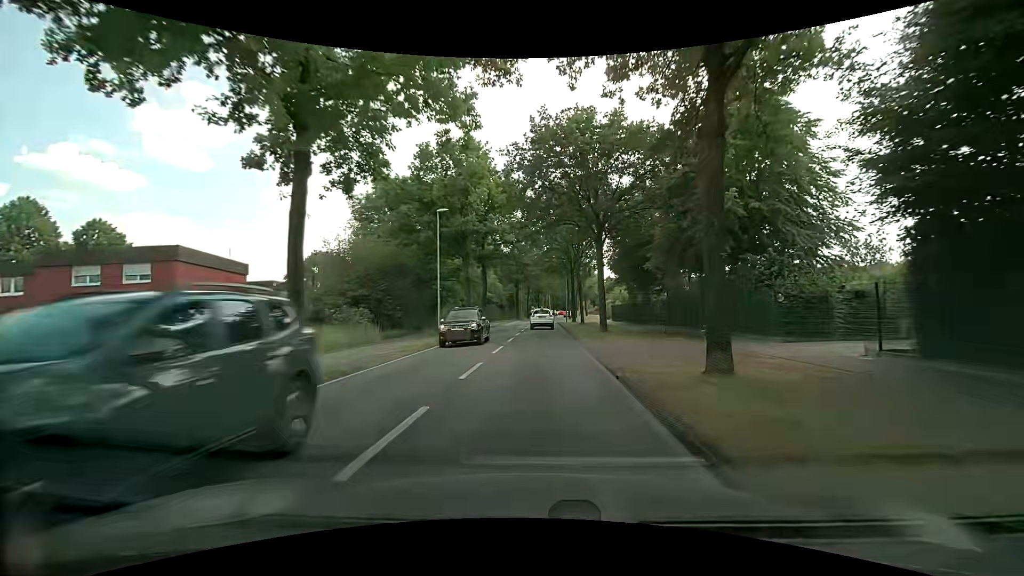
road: tertiary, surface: asphalt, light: Day
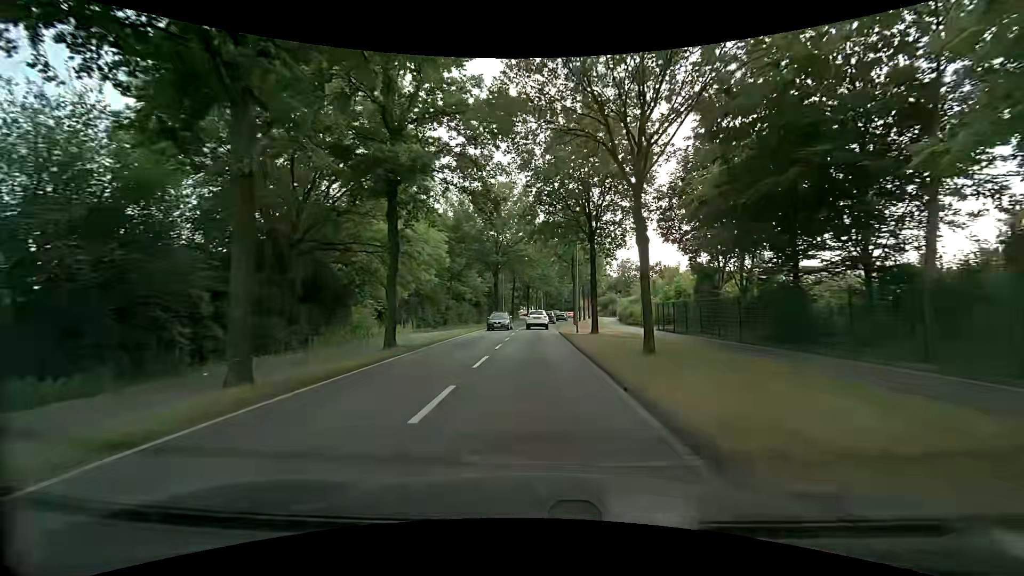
(+0.4, +28.3) m; +1°
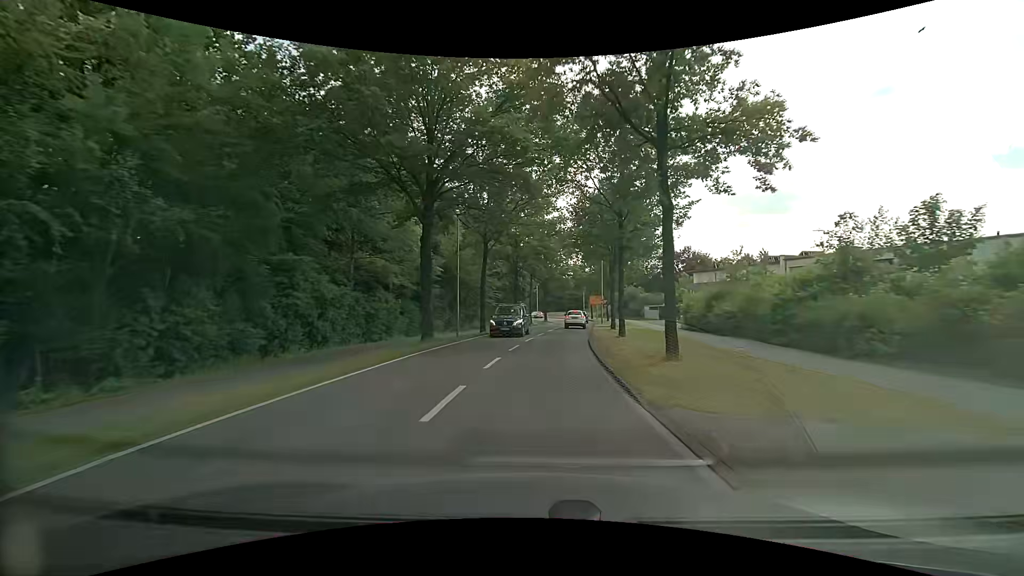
(+0.1, +36.3) m; +1°
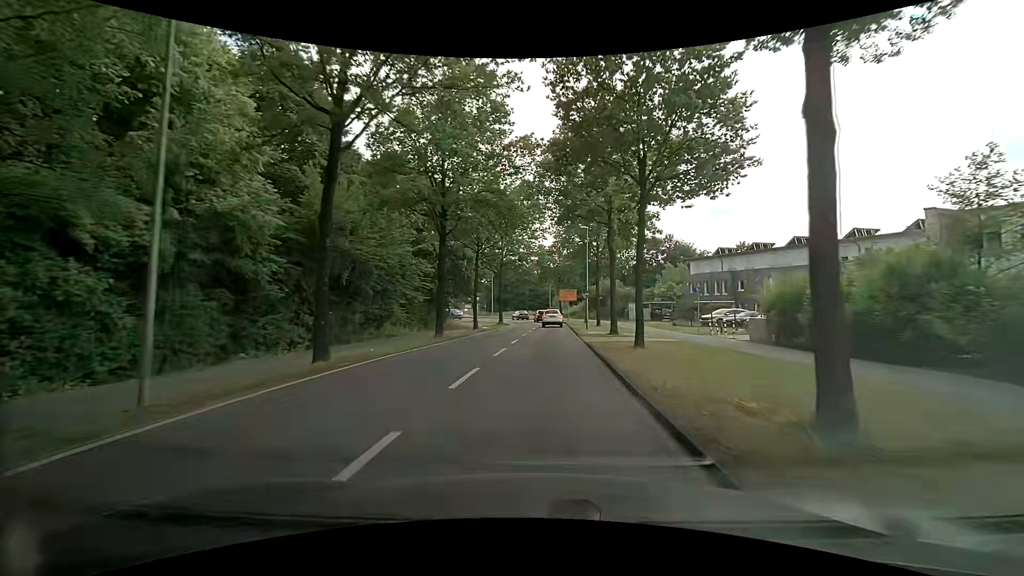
(+0.6, +21.8) m; +4°
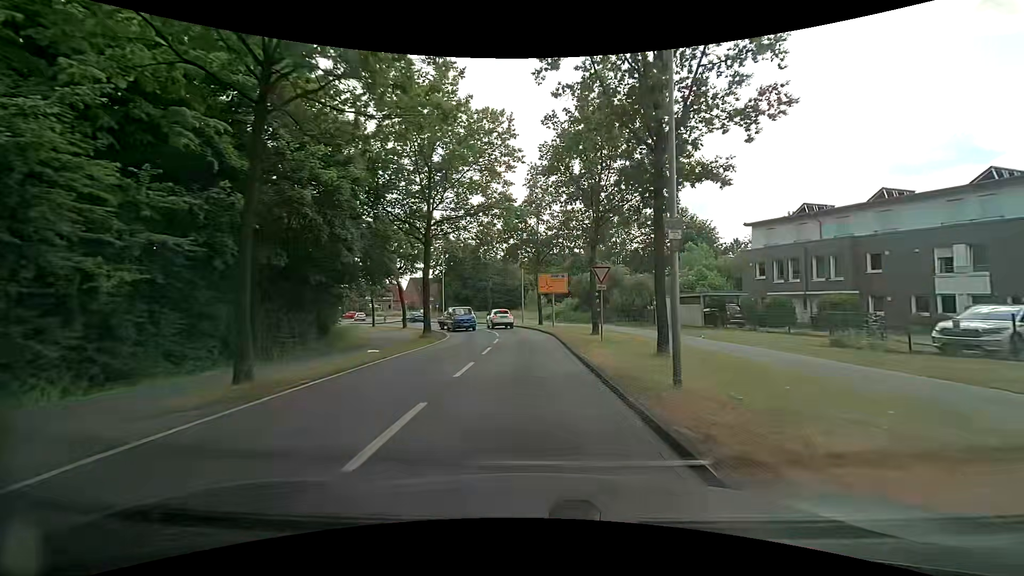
(+0.9, +28.4) m; +3°
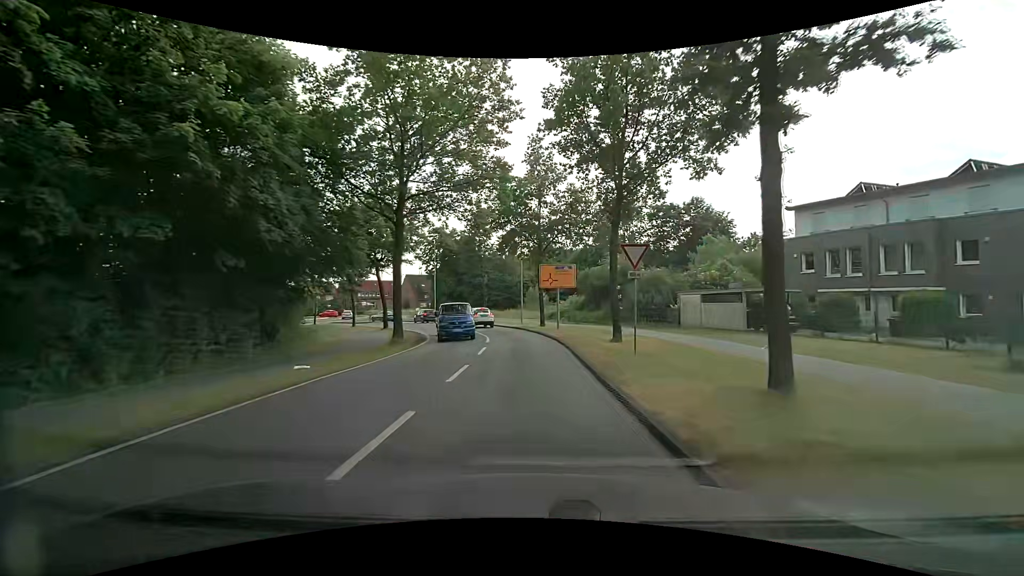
(0.0, +6.7) m; +1°
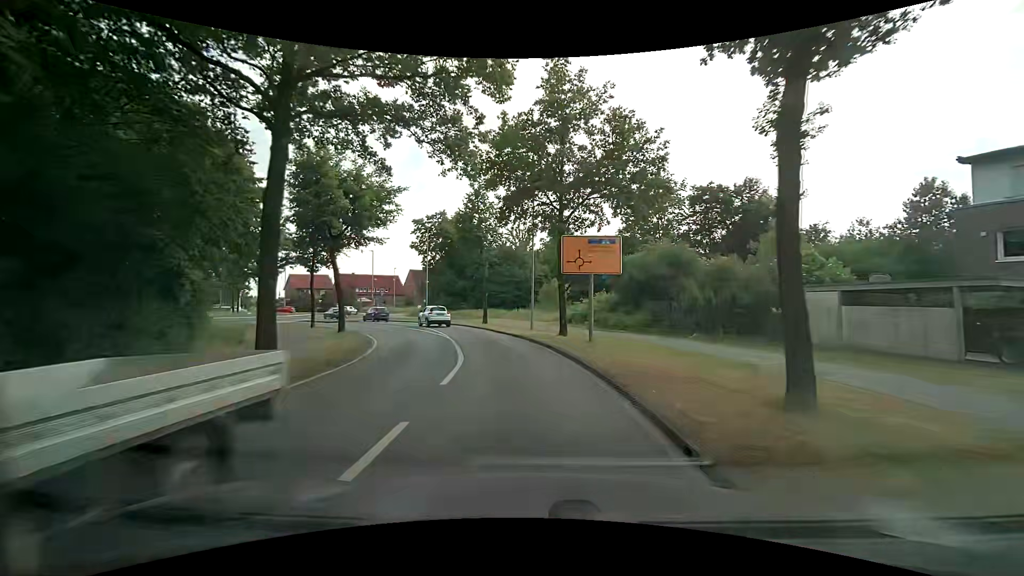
(-0.3, +12.8) m; -3°
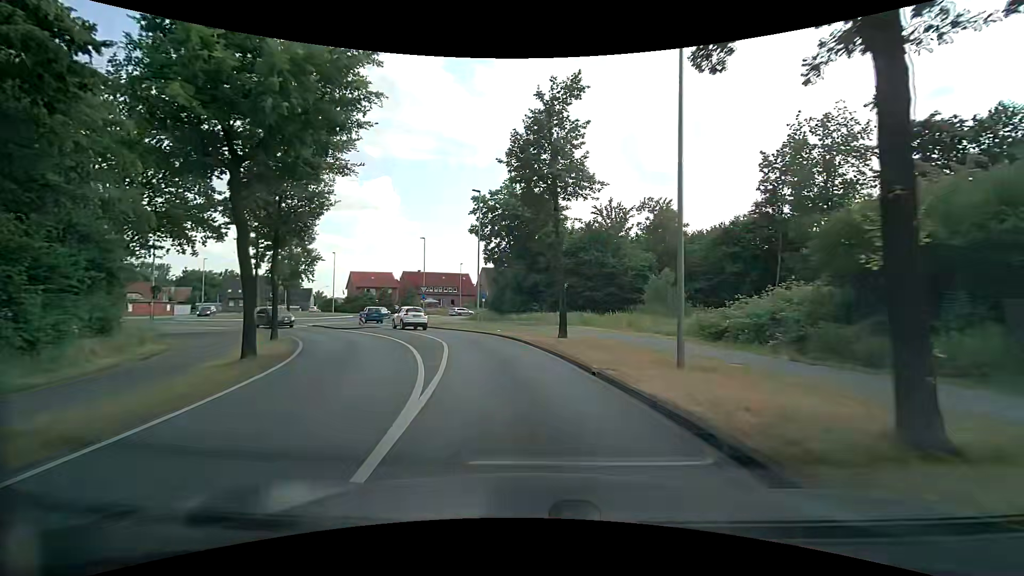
(-1.0, +18.2) m; -8°
(0, +10) (-2, +20) (-5, +29) (-9, +38) (-15, +47) (-19, +56) (-20, +66) (-25, +74) (-34, +77) (-43, +73) m
